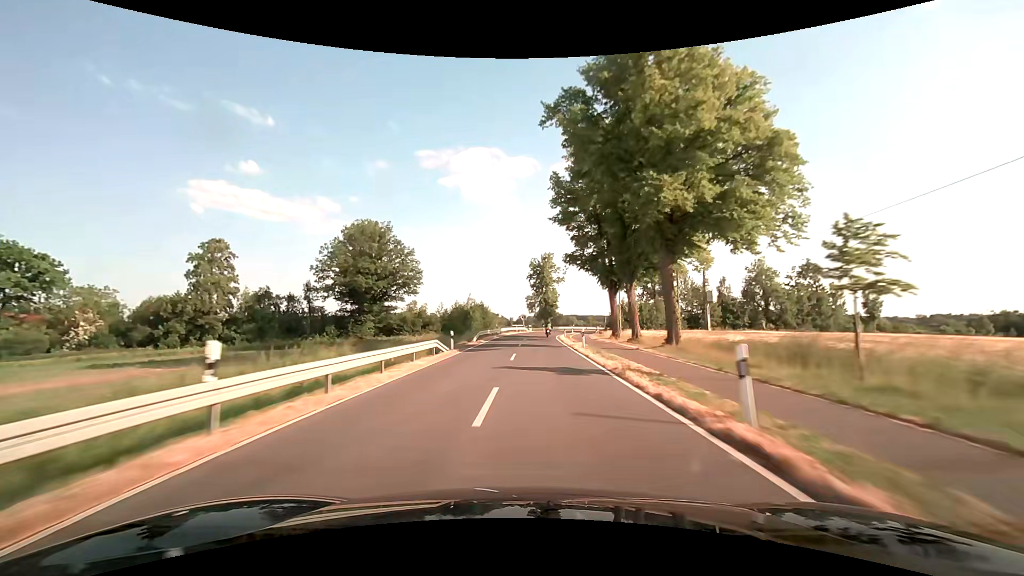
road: tertiary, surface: asphalt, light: Day
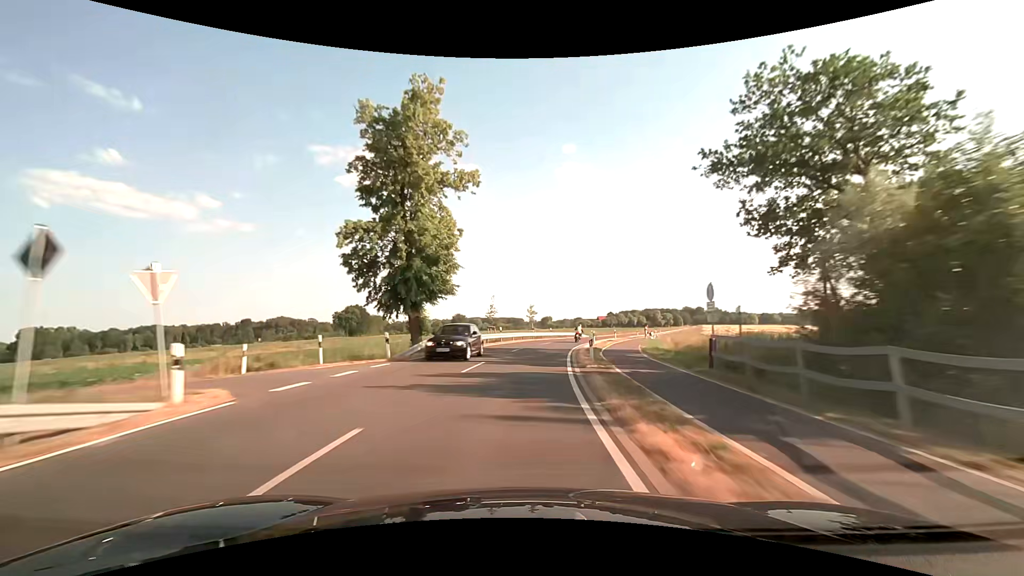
(+5.3, +75.5) m; +11°
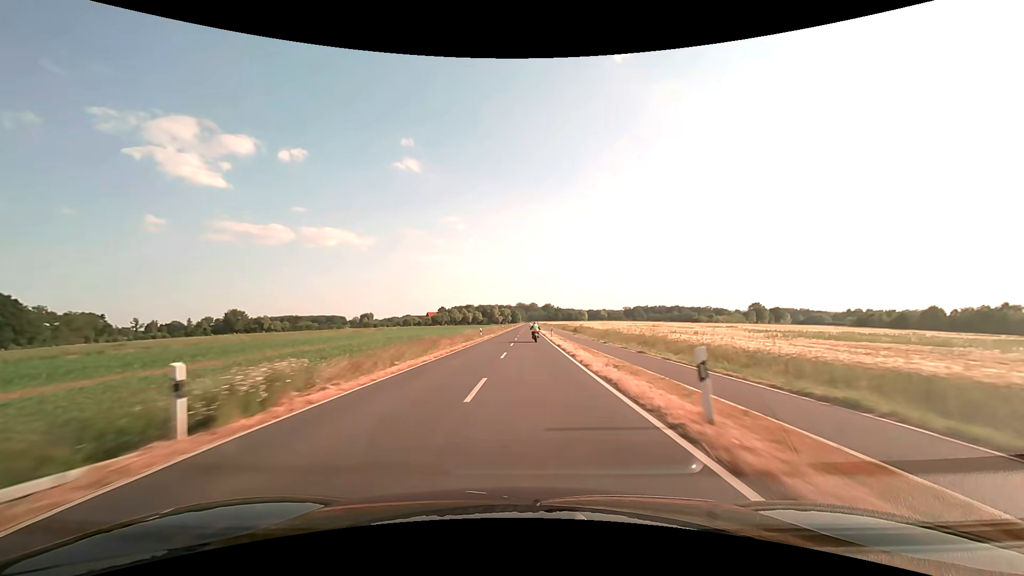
(+13.0, +75.8) m; +19°
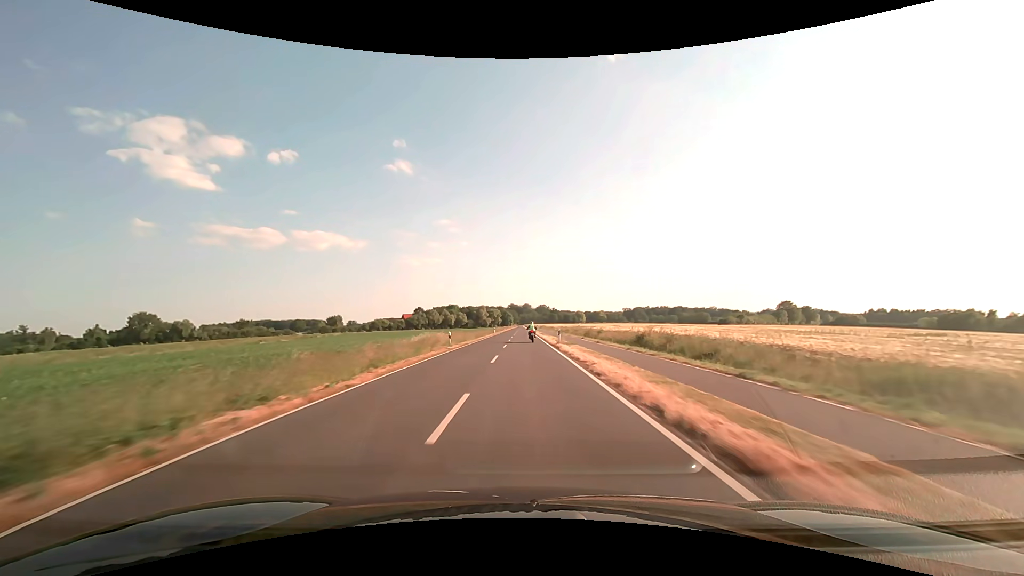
(+0.5, +62.9) m; +1°
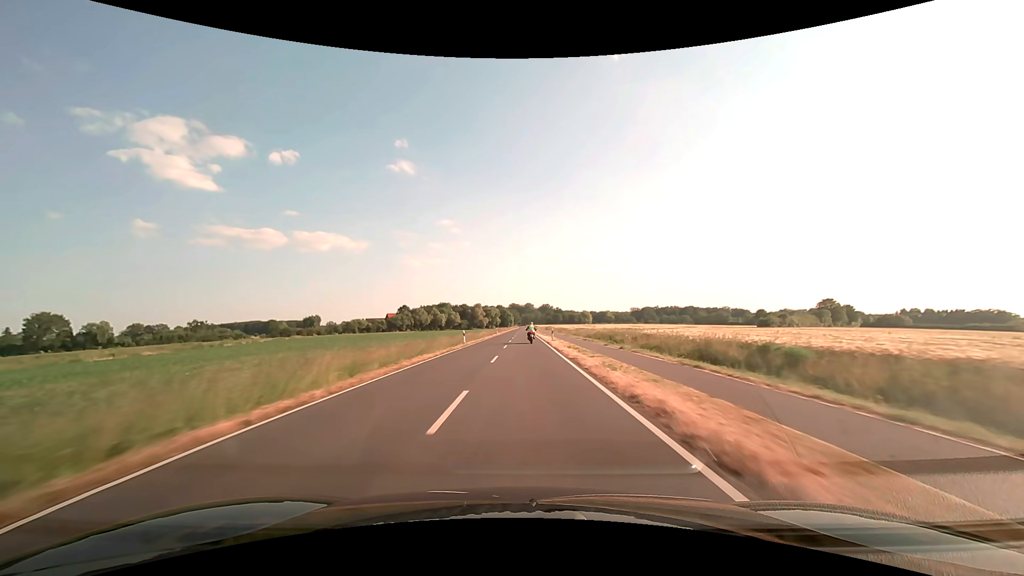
(0.0, +47.3) m; 0°
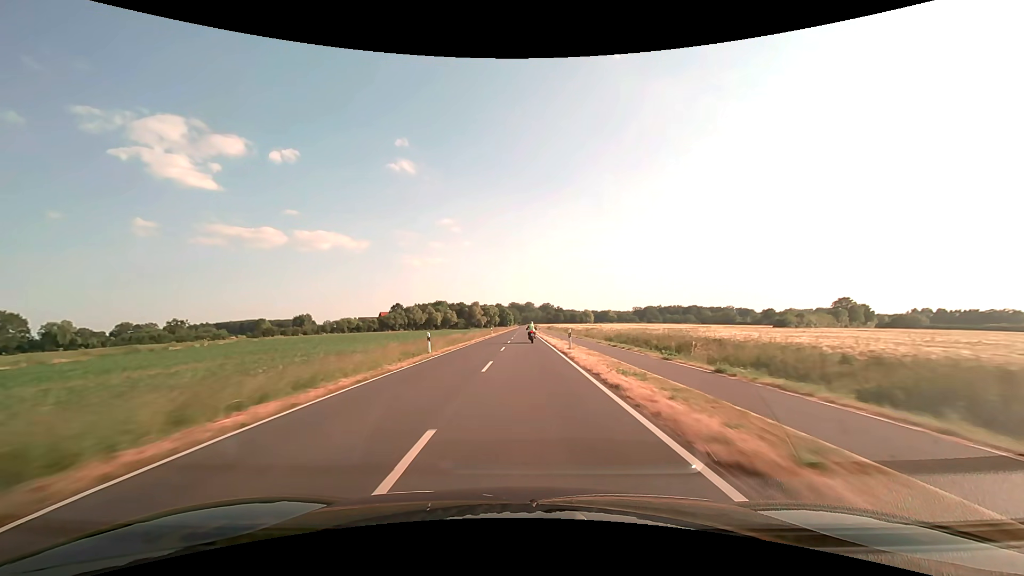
(0.0, +15.8) m; 0°
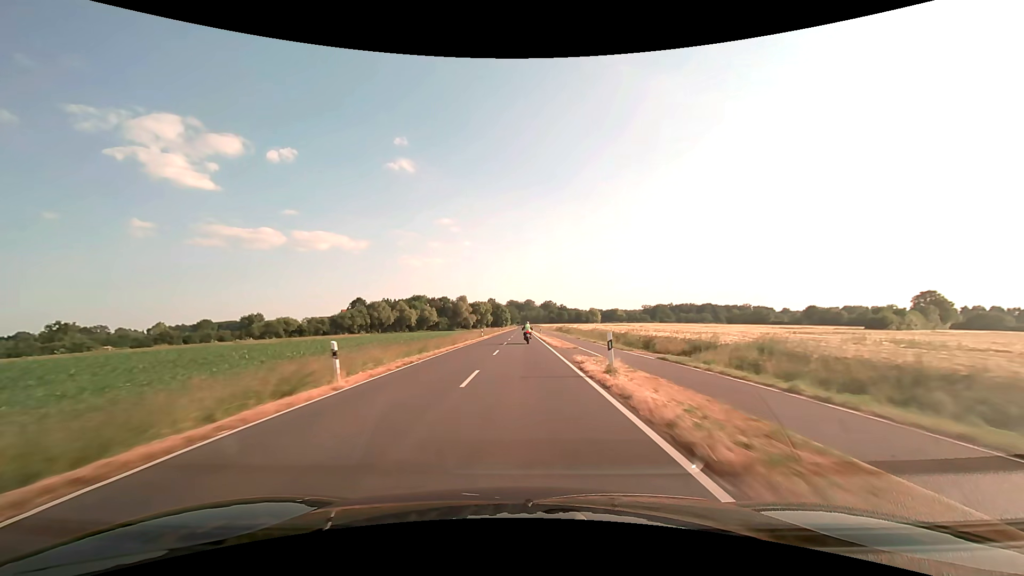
(+0.1, +63.4) m; 0°
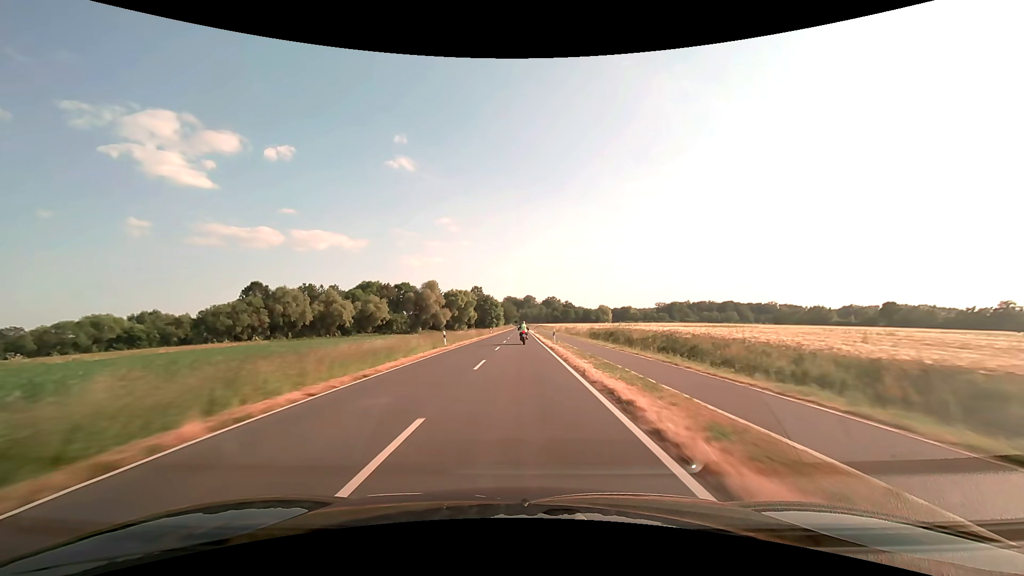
(0.0, +79.5) m; 0°
(0, +10) (0, +20) (0, +30) (0, +40) (0, +50) (0, +60) (0, +70) (0, +80) (0, +90) (-1, +100) m
